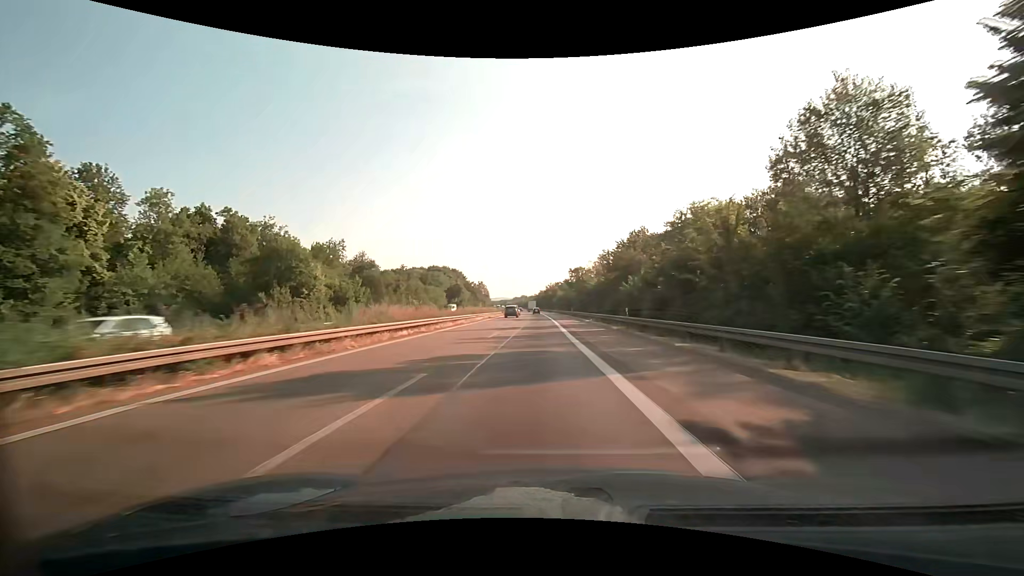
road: motorway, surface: asphalt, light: Day
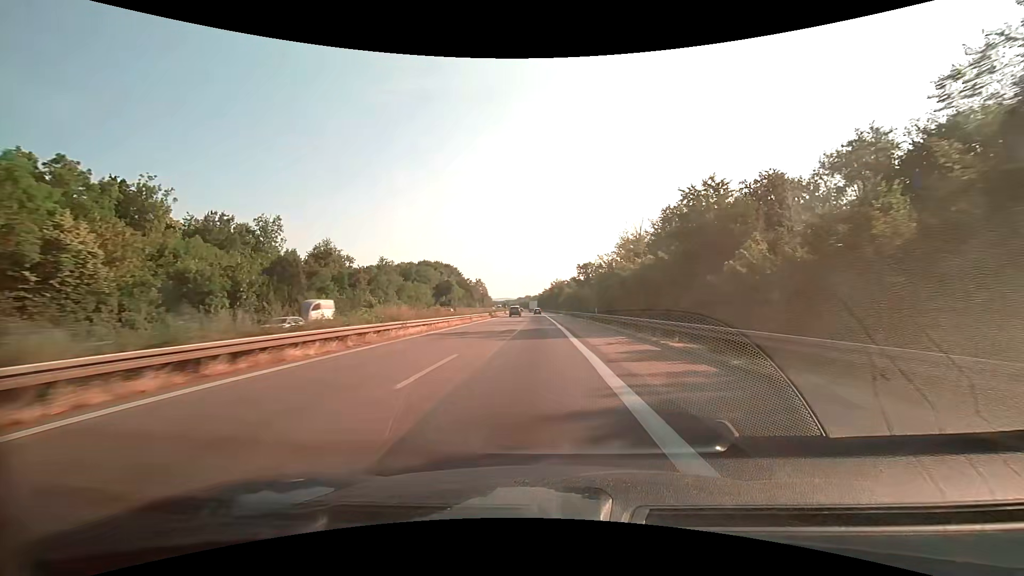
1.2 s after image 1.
(-0.2, +32.0) m; -1°
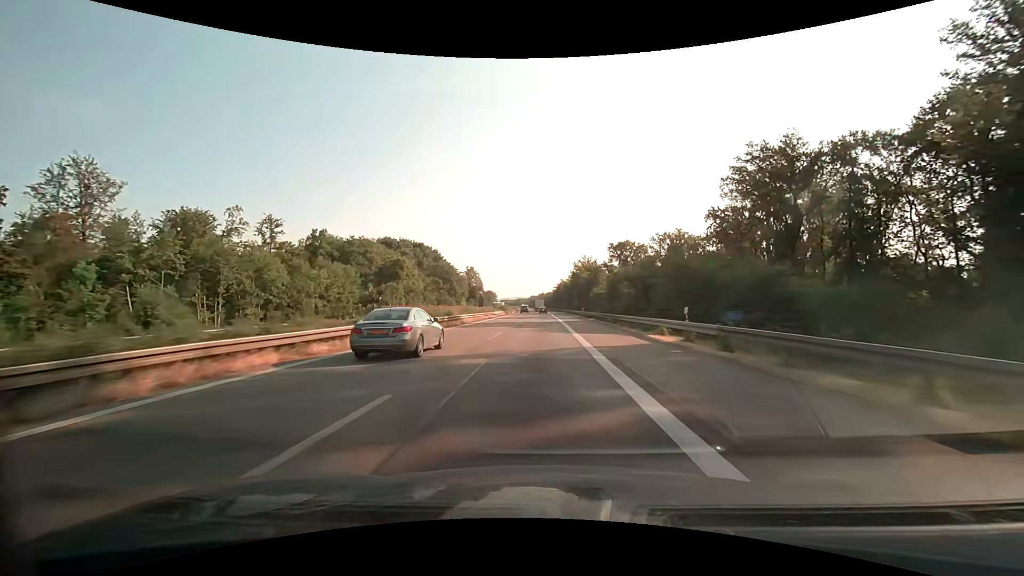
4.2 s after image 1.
(-1.0, +79.9) m; -2°
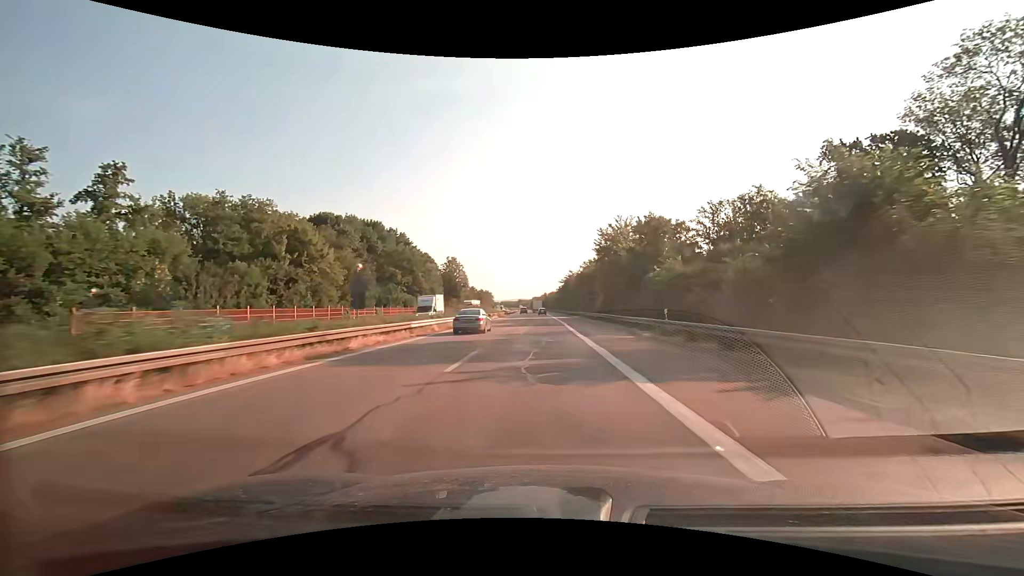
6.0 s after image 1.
(-0.2, +47.9) m; 0°
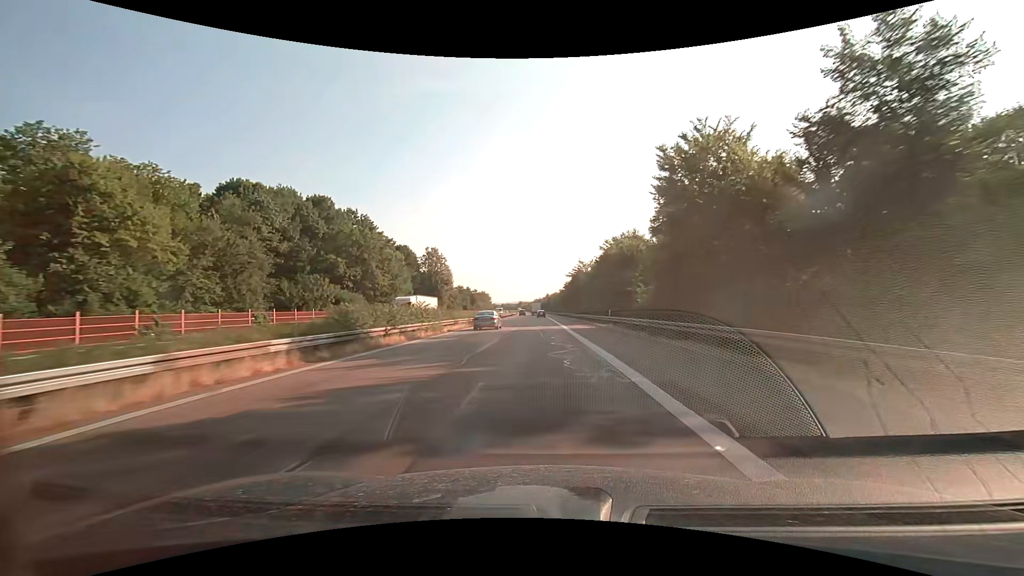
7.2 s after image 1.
(0.0, +31.9) m; 0°
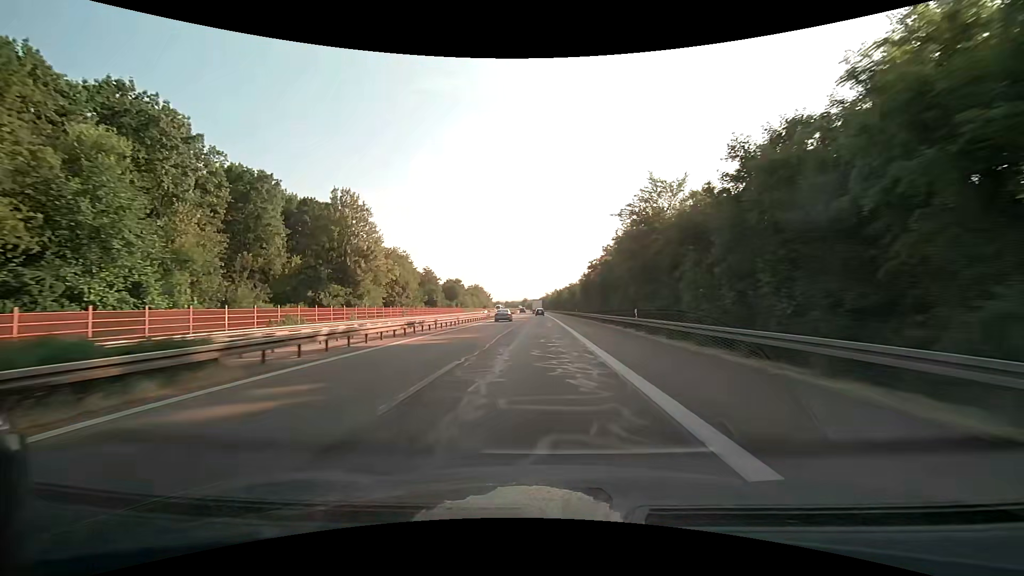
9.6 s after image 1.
(-0.6, +63.8) m; -1°
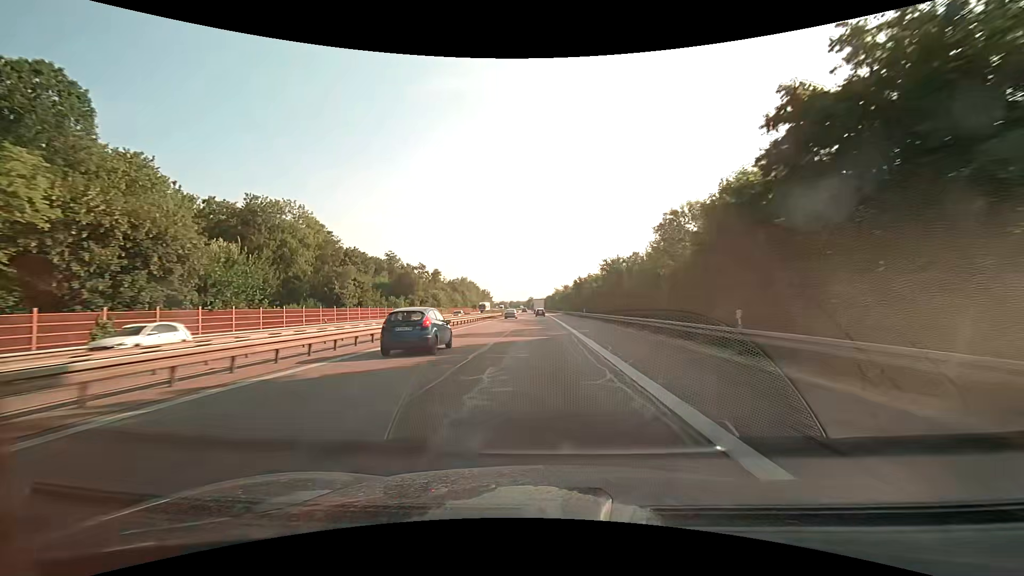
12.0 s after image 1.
(-0.2, +63.8) m; -1°
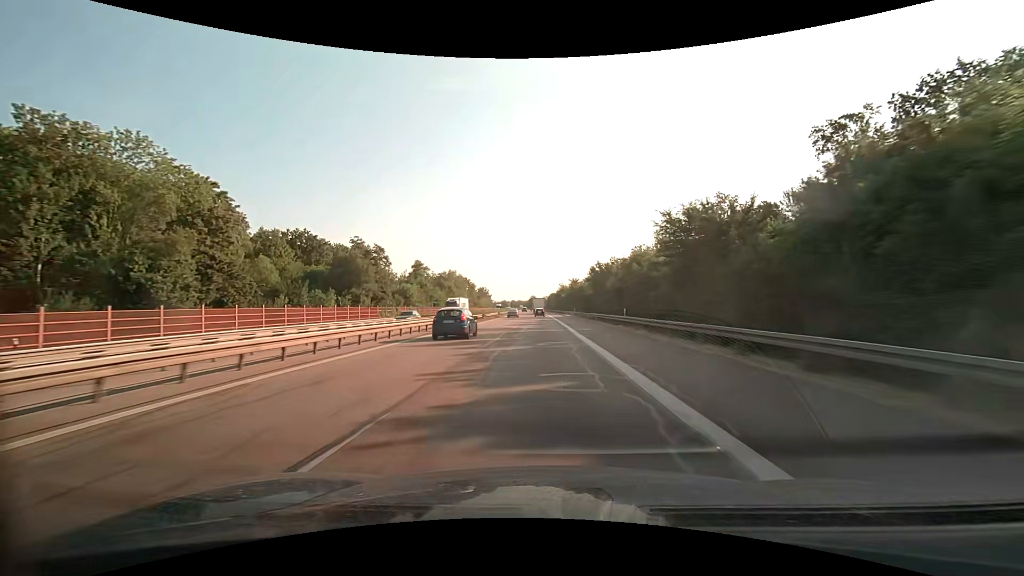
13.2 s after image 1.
(0.0, +31.9) m; 0°
(0, +10) (0, +20) (0, +30) (0, +40) (0, +50) (0, +60) (0, +70) (-1, +80) (-1, +90) (-1, +100) m
